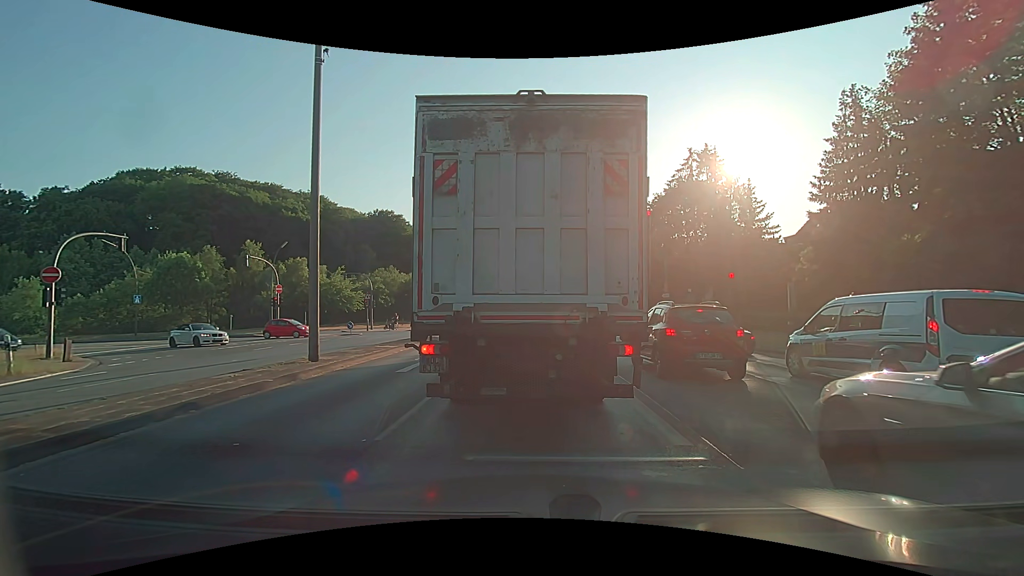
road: primary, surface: asphalt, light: Day
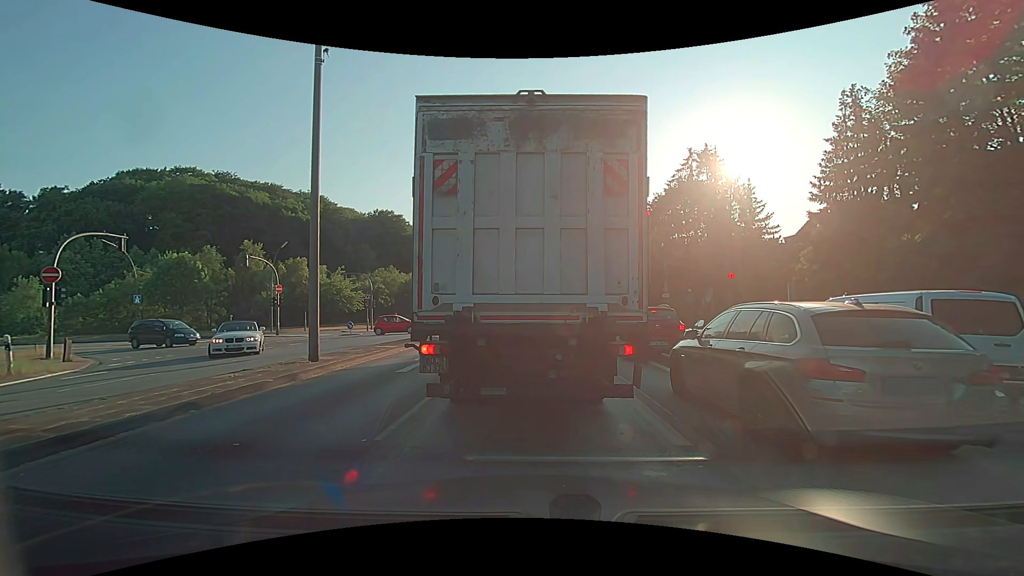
(0.0, 0.0) m; 0°
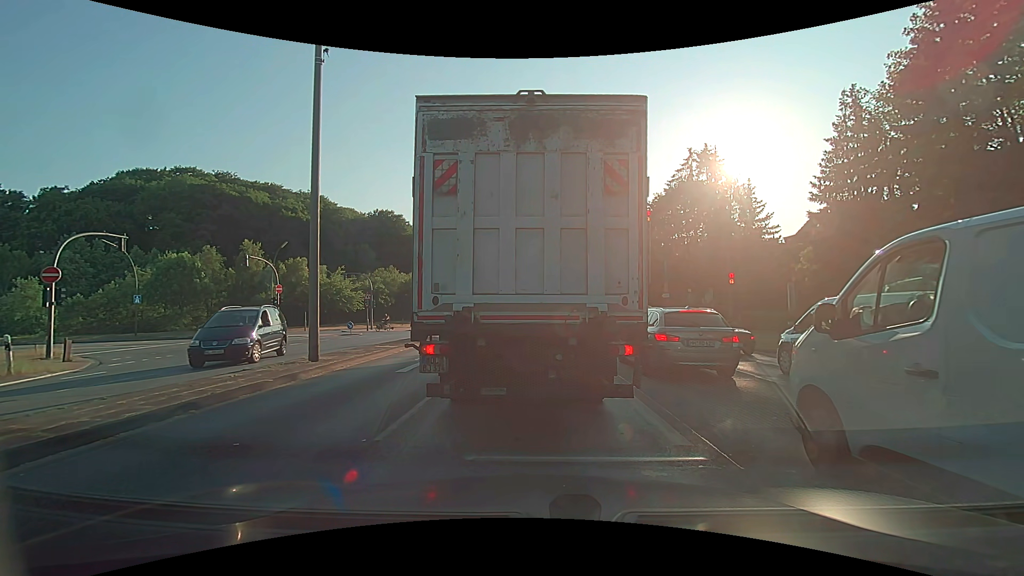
(0.0, 0.0) m; 0°
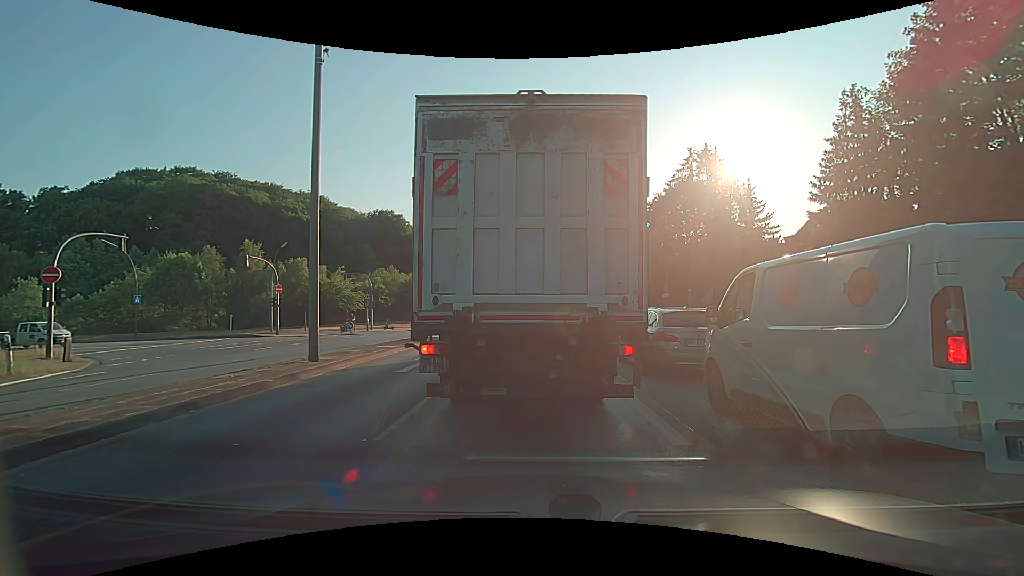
(0.0, 0.0) m; 0°
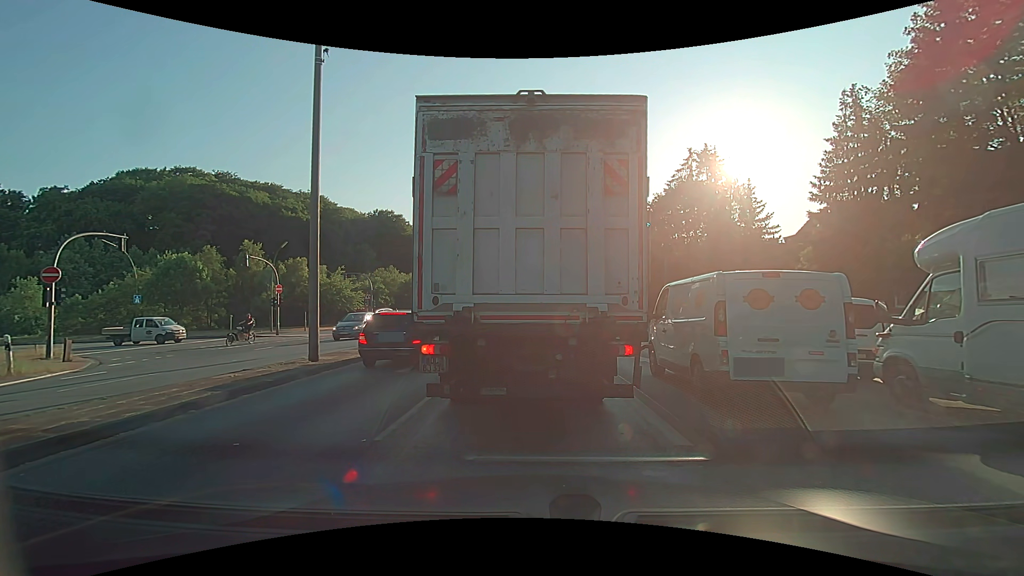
(0.0, 0.0) m; 0°
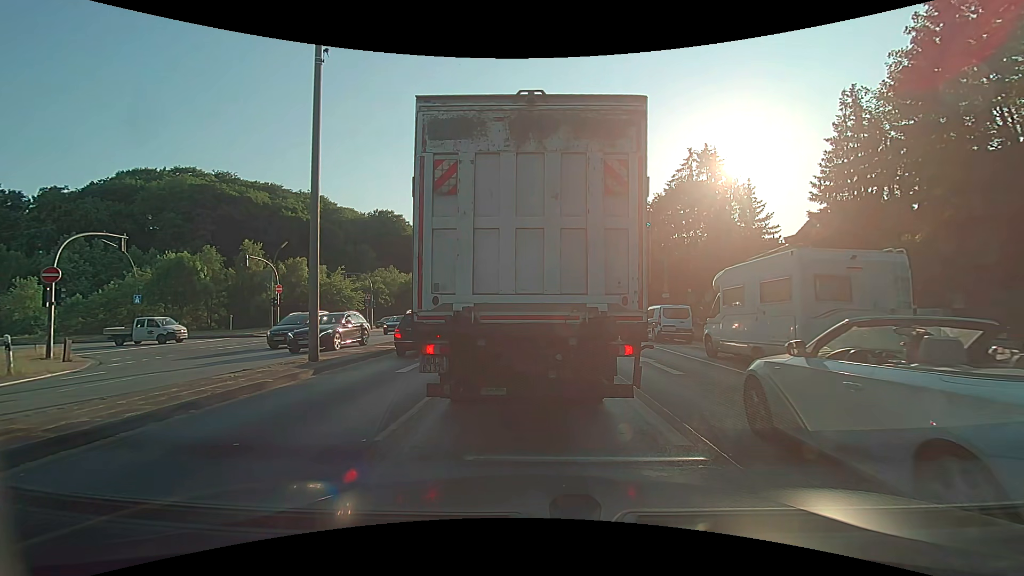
(0.0, 0.0) m; 0°
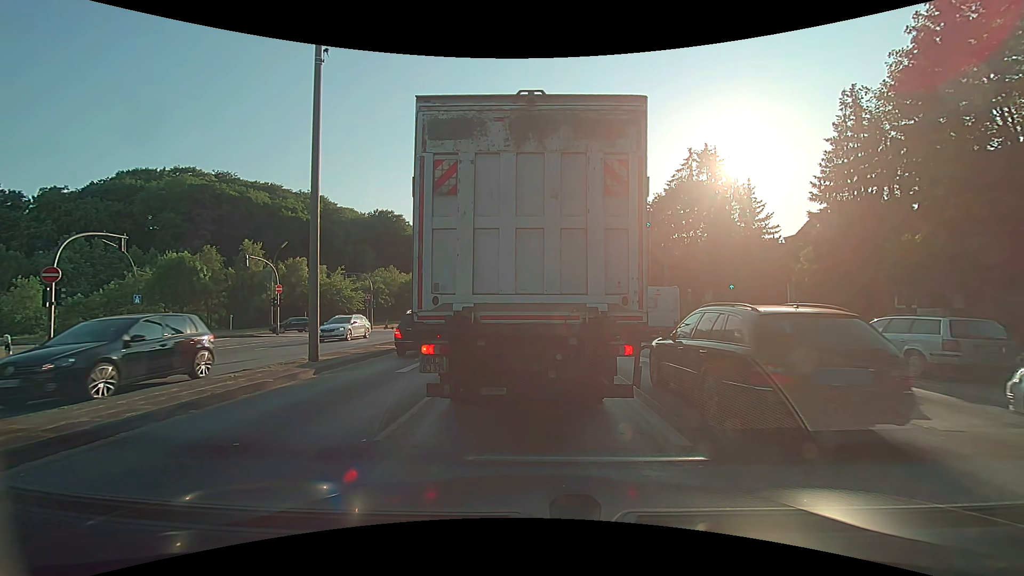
(0.0, 0.0) m; 0°
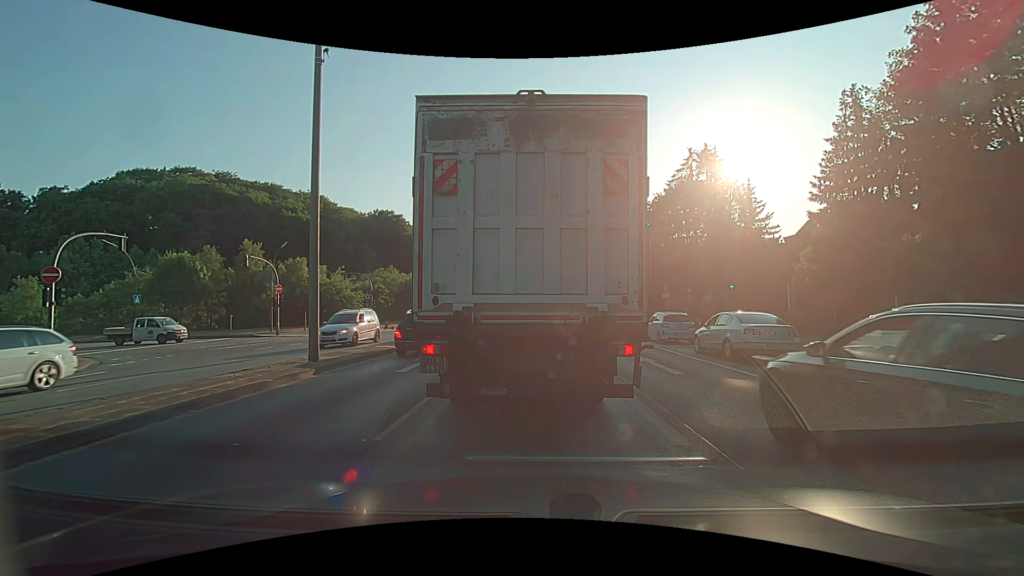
(0.0, 0.0) m; 0°
(0, +10) (+1, +20) (+2, +30) (0, +40) (-7, +47) (-16, +51) (-26, +53) (-36, +53) (-46, +53) (-56, +53) m
